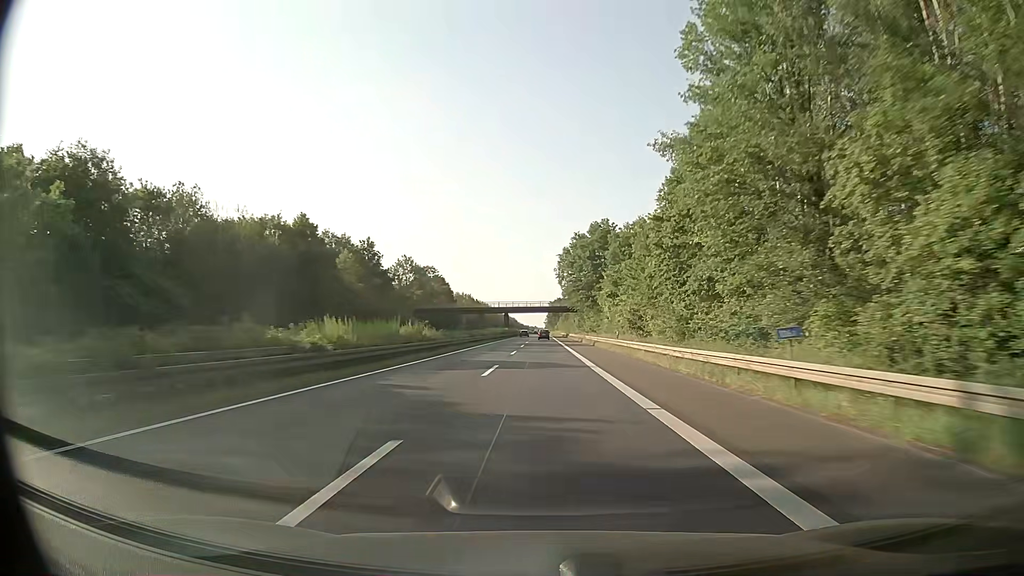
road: trunk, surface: asphalt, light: Day
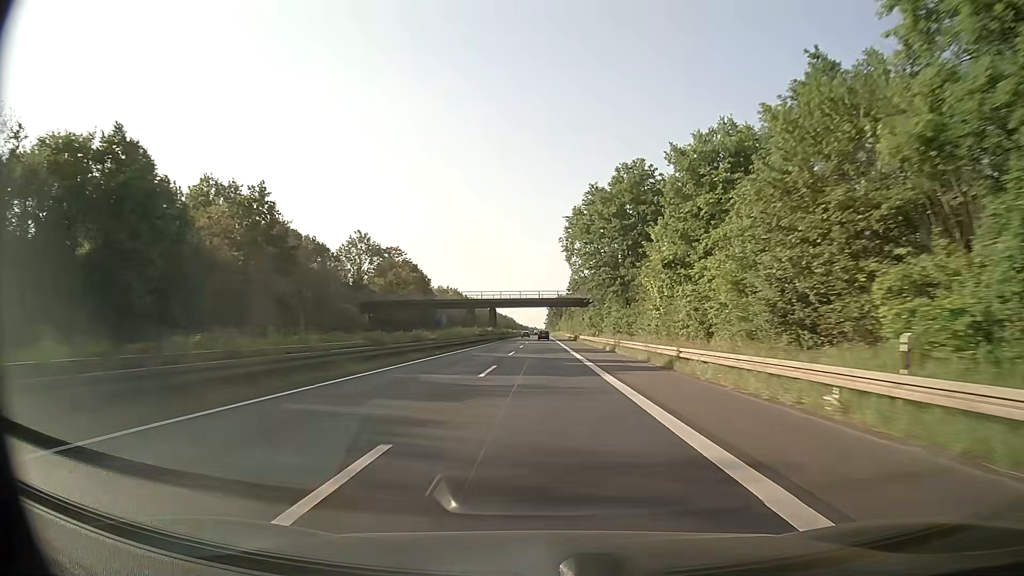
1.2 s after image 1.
(+0.1, +36.5) m; 0°
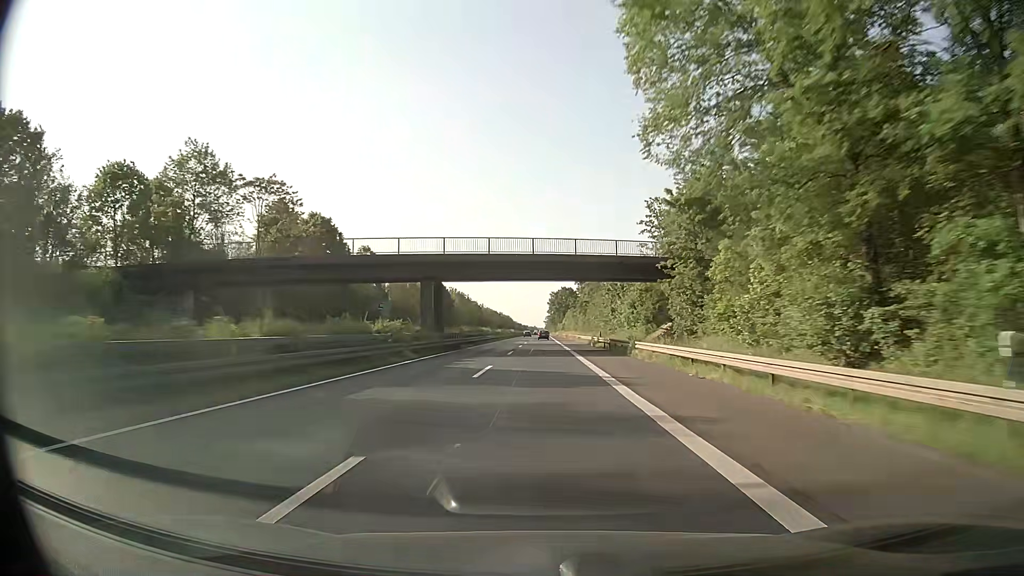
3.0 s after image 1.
(+0.3, +54.7) m; 0°
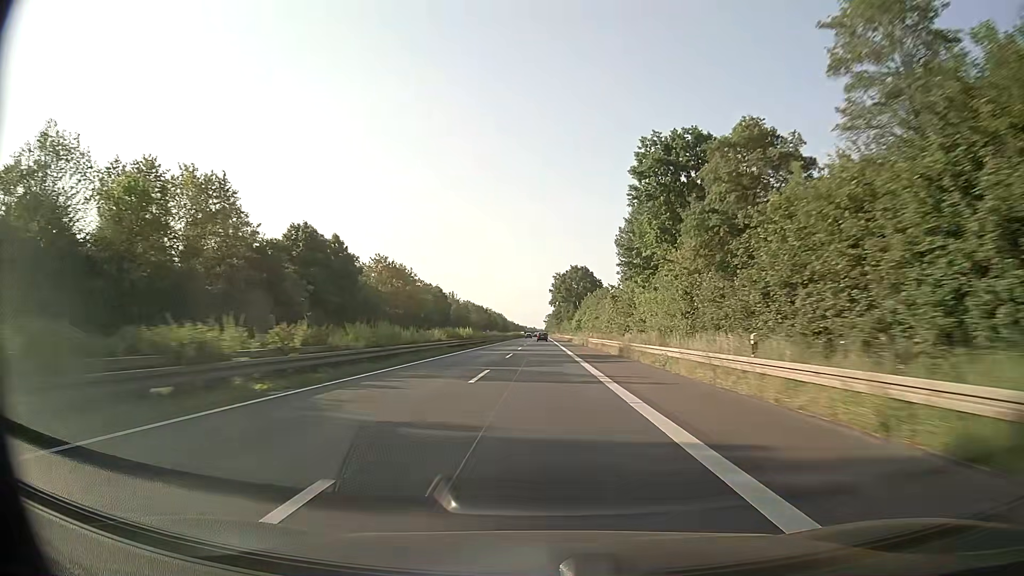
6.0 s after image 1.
(0.0, +91.1) m; 0°
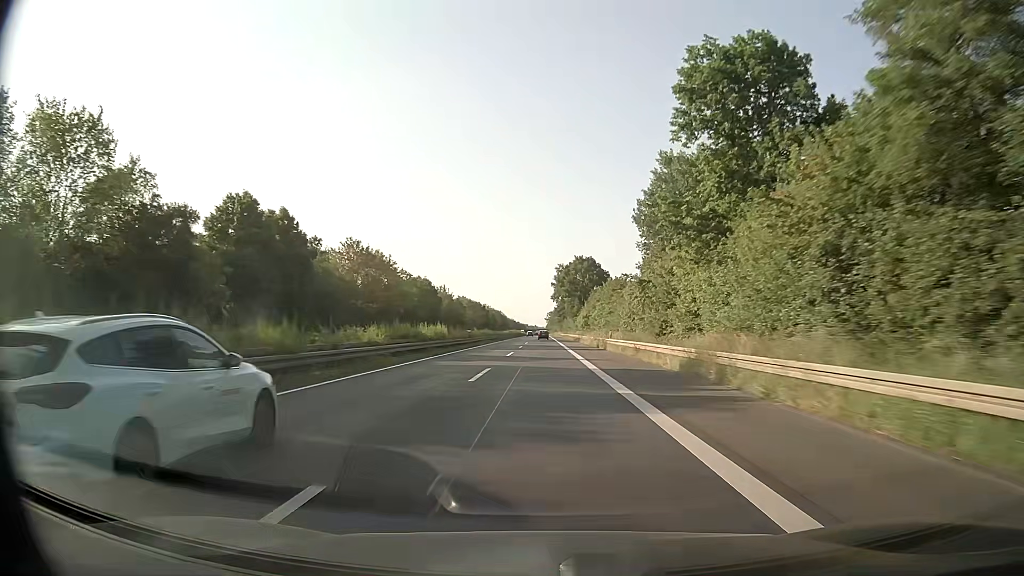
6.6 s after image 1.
(0.0, +18.2) m; 0°
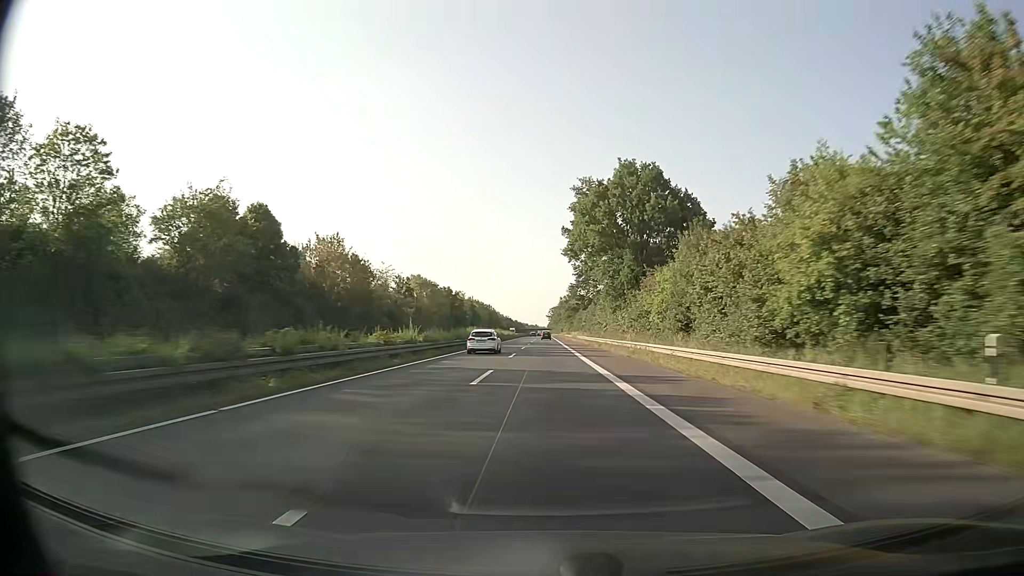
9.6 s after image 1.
(-0.2, +91.1) m; 0°
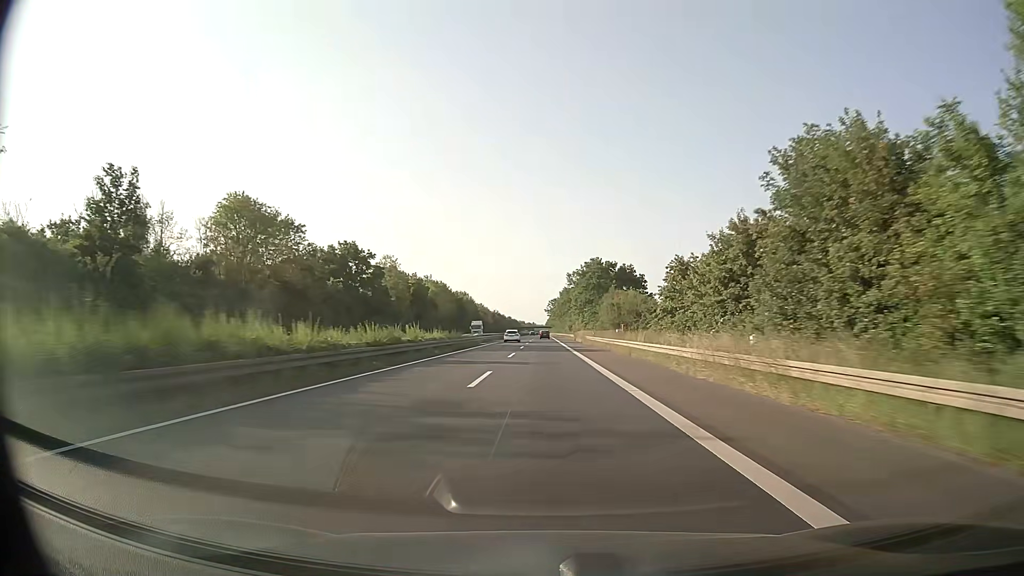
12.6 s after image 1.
(+0.1, +91.2) m; 0°
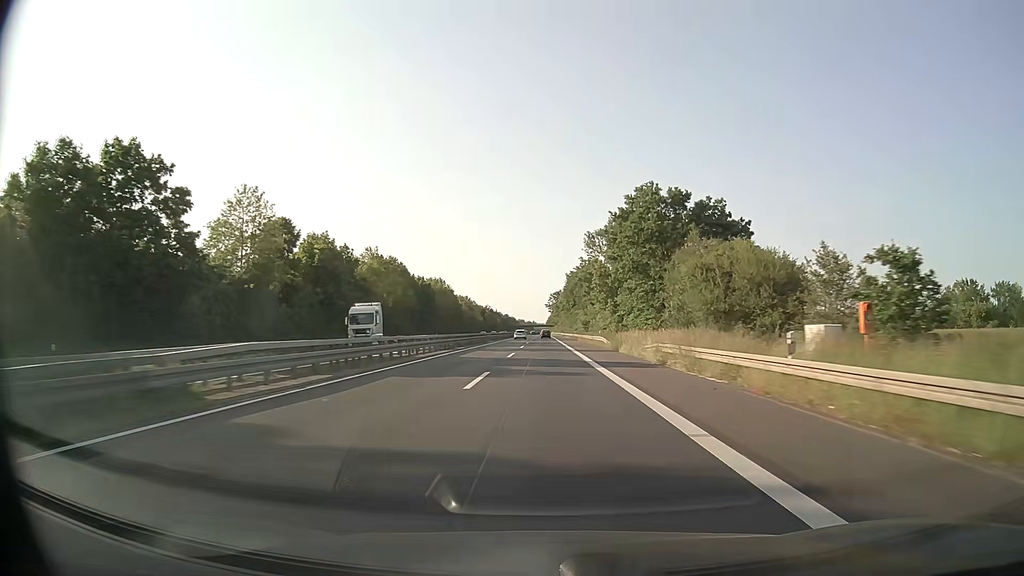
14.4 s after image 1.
(+0.2, +54.8) m; 0°
(0, +10) (0, +20) (0, +30) (0, +40) (0, +50) (0, +60) (0, +70) (0, +80) (0, +90) (0, +100) m
